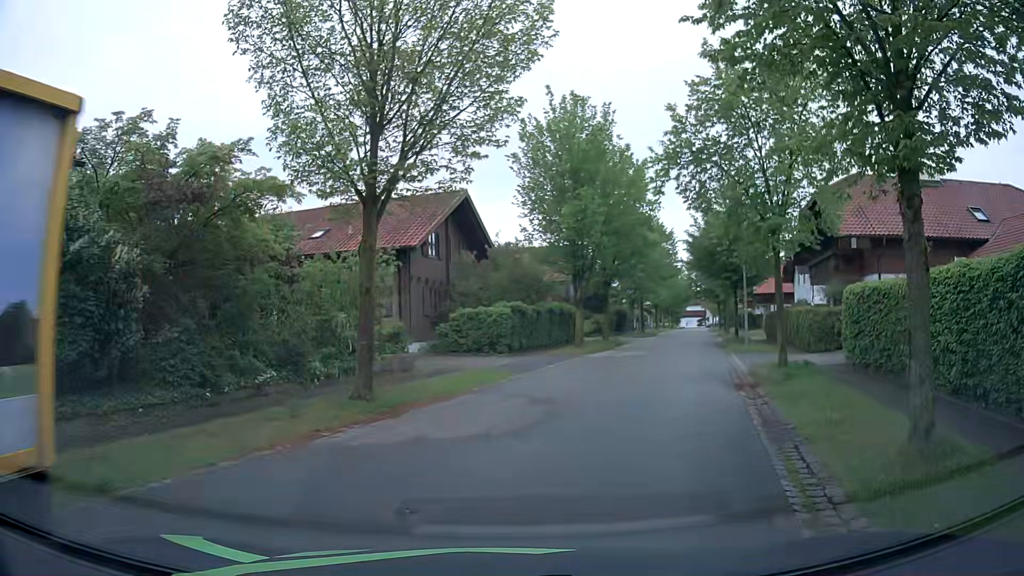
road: residential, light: Day
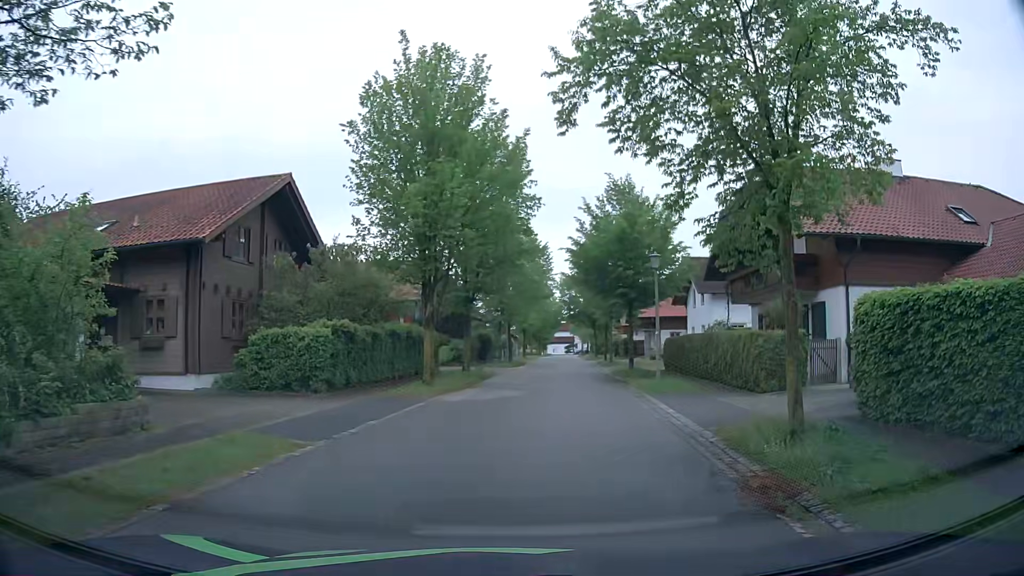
(+1.0, +7.6) m; +13°
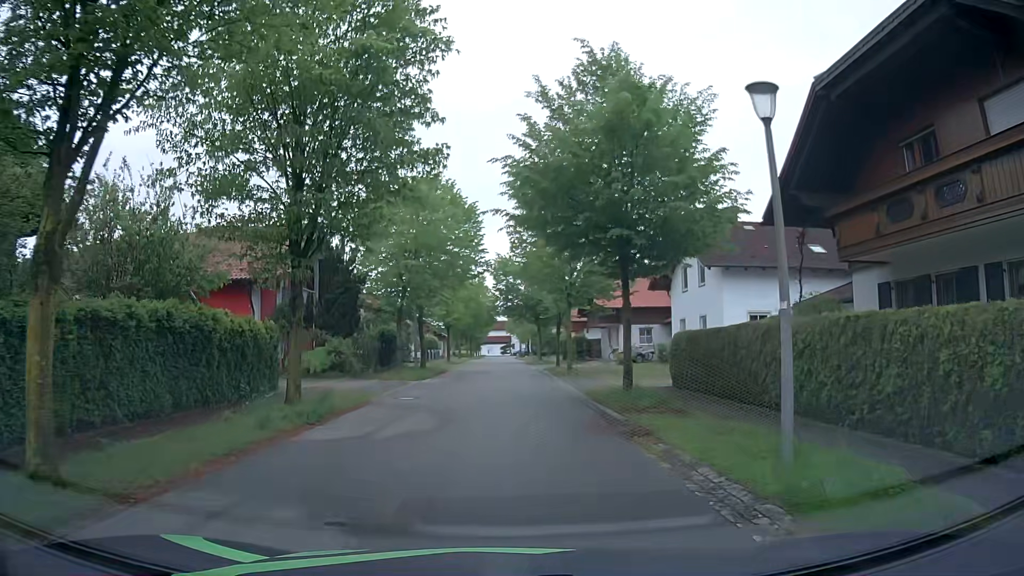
(+1.2, +15.0) m; +6°
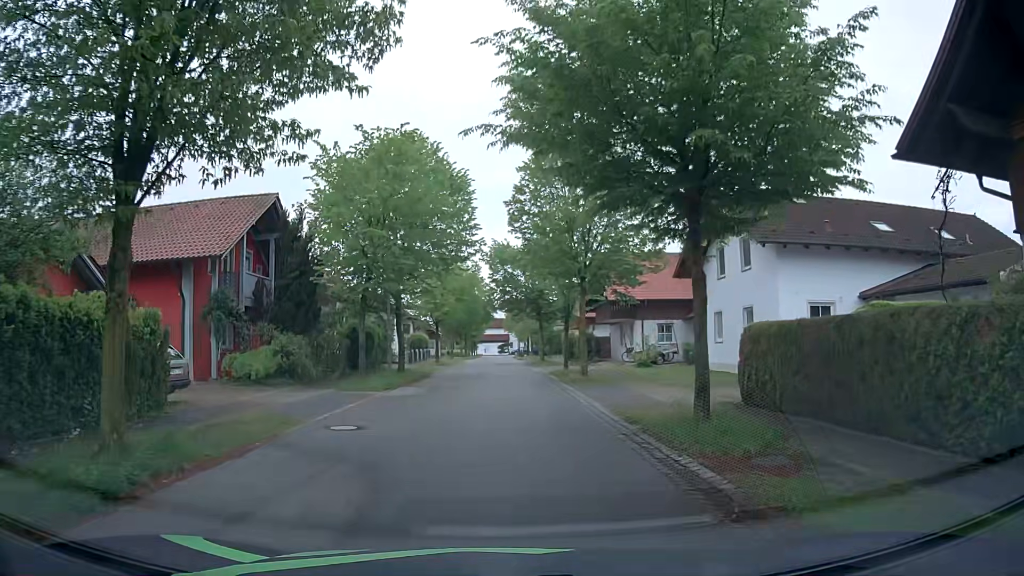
(0.0, +6.5) m; +1°
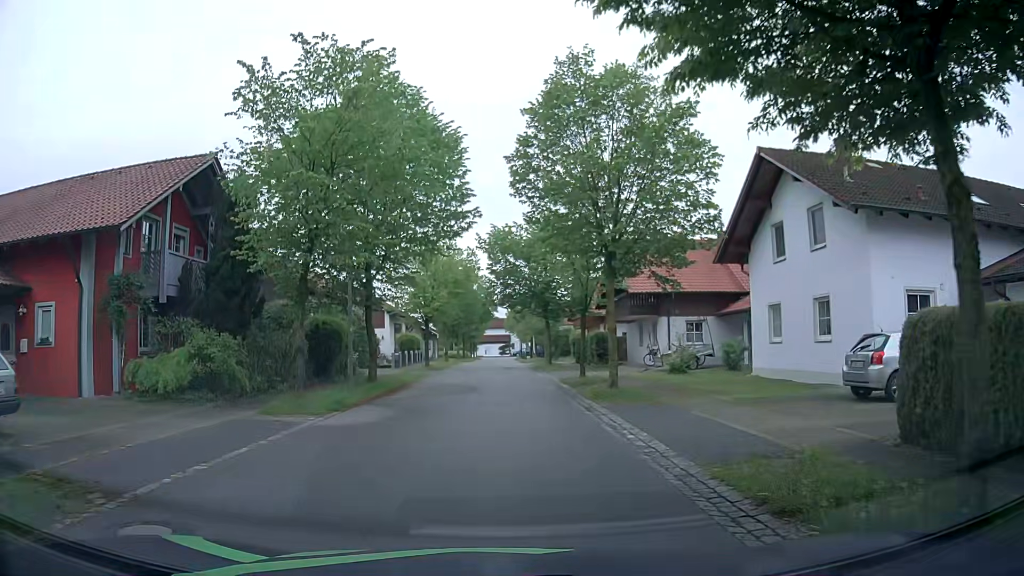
(-0.2, +6.4) m; -1°
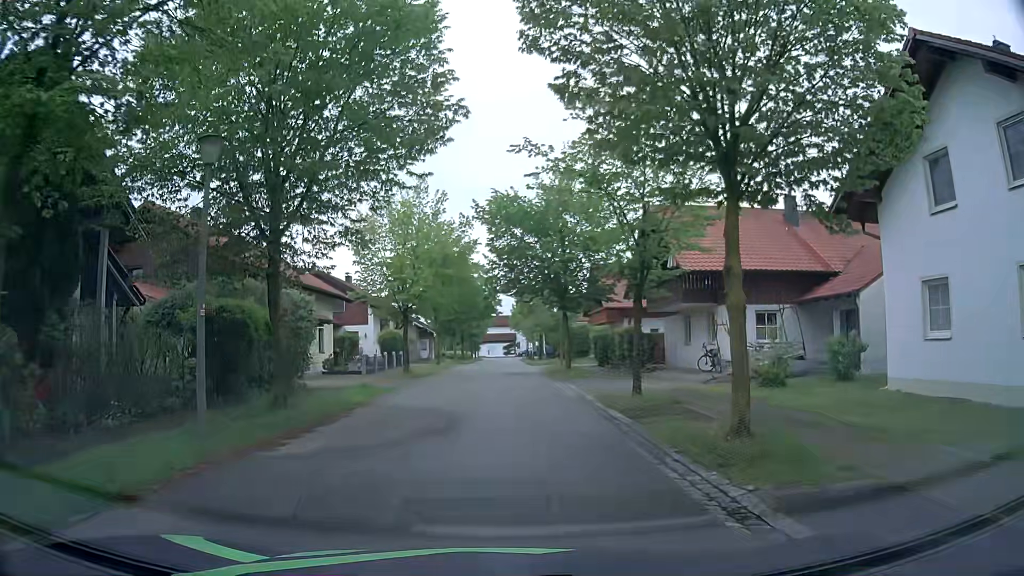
(-0.1, +9.6) m; 0°
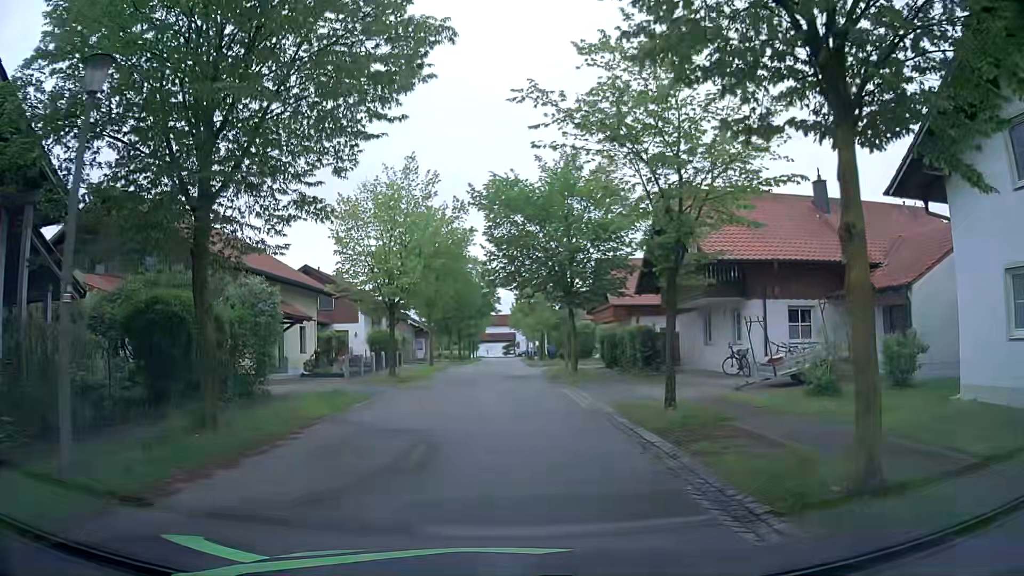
(0.0, +3.2) m; 0°
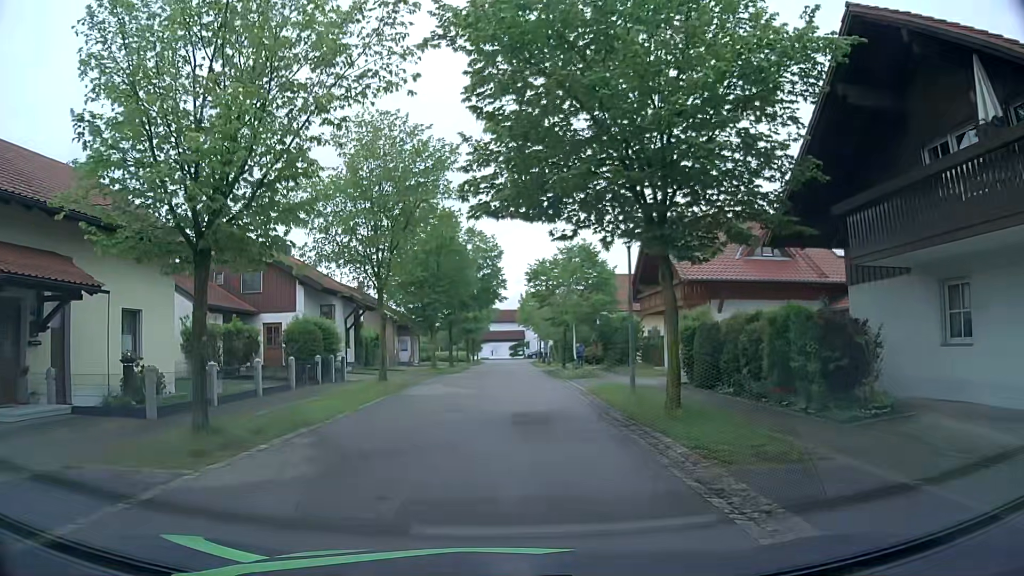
(-0.1, +16.4) m; -1°
(0, +10) (0, +20) (0, +30) (0, +40) (0, +50) (+1, +60) (+1, +70) (+1, +80) (-1, +90) (-9, +94) m
